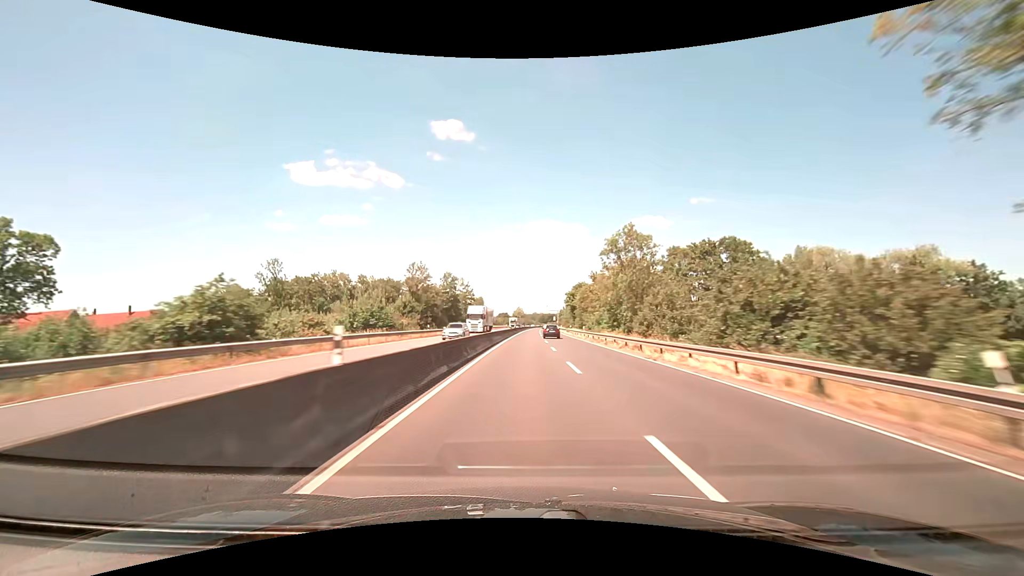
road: trunk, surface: asphalt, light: Day
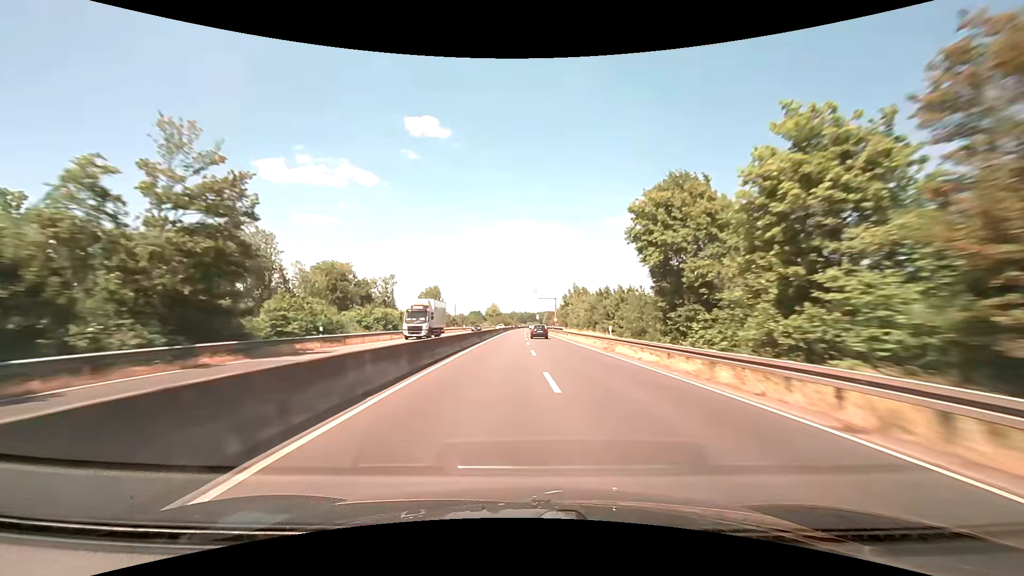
(+1.9, +76.4) m; +3°
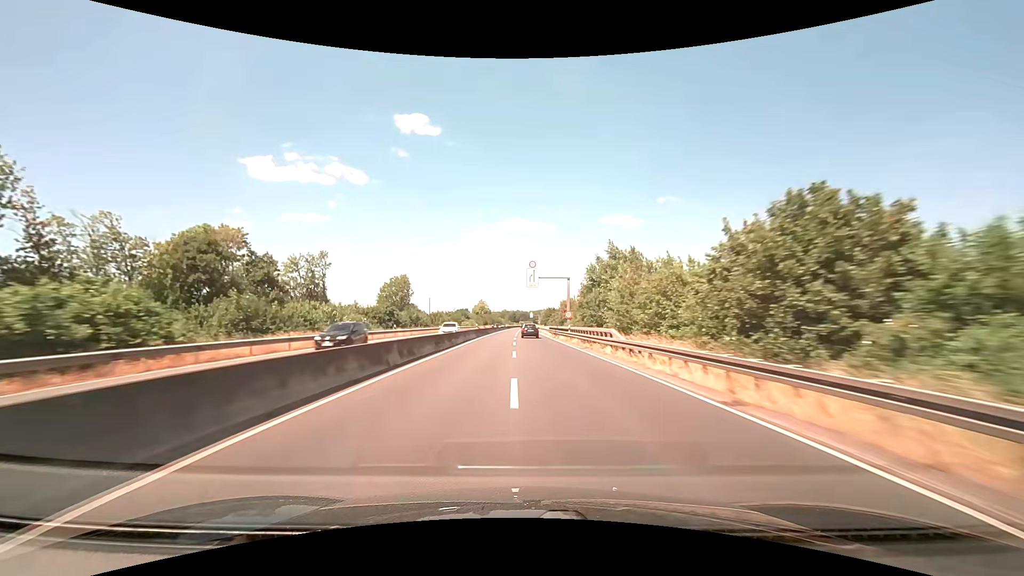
(+0.3, +37.9) m; +1°
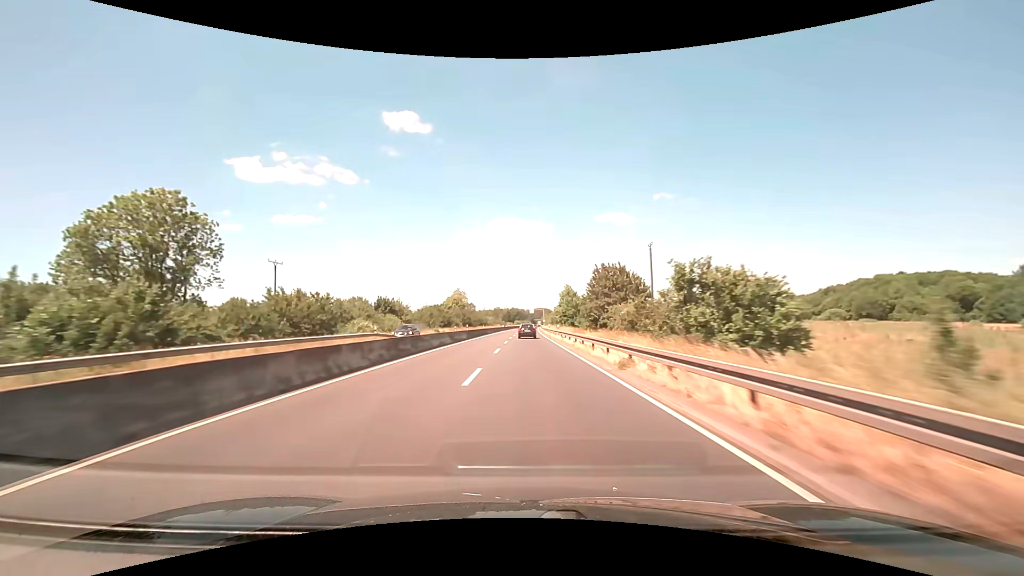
(+0.2, +93.4) m; 0°
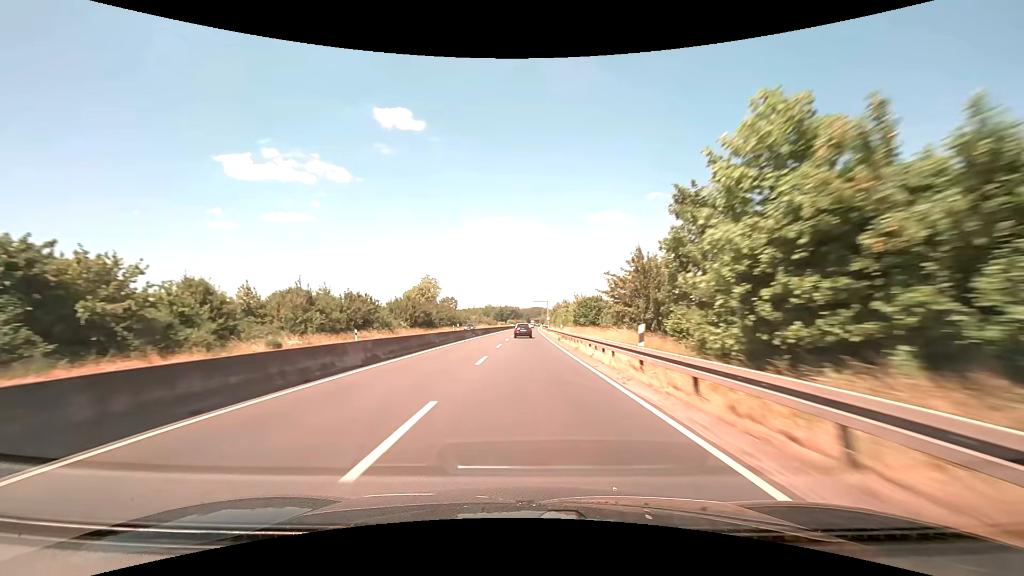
(+0.3, +54.4) m; +1°
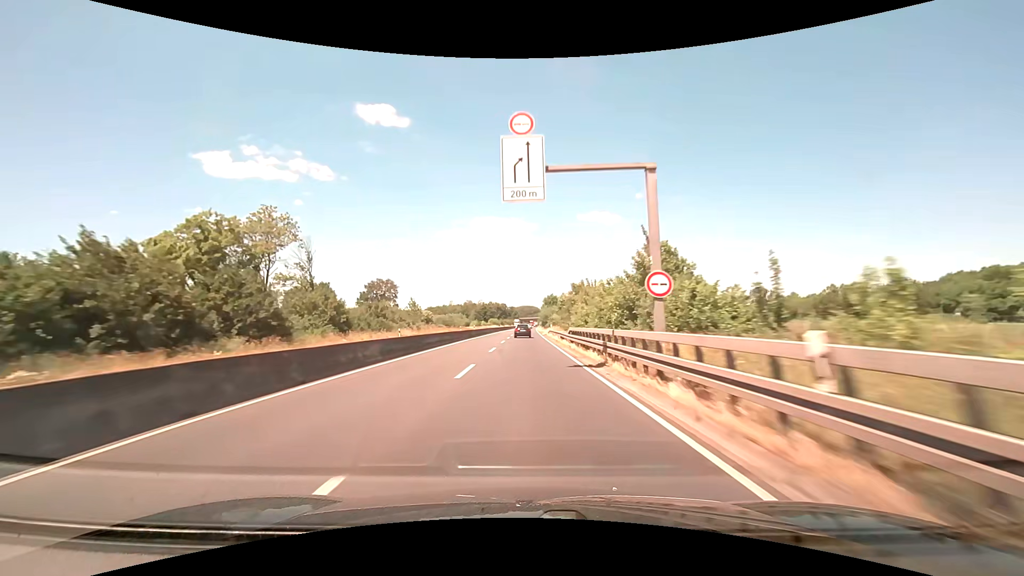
(+0.9, +88.1) m; +1°
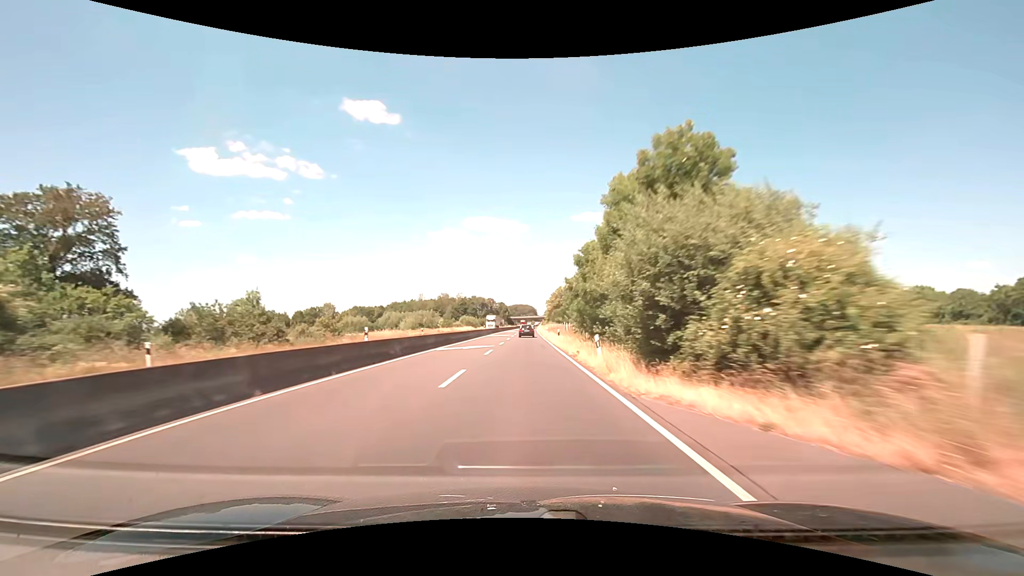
(+0.6, +86.1) m; +1°
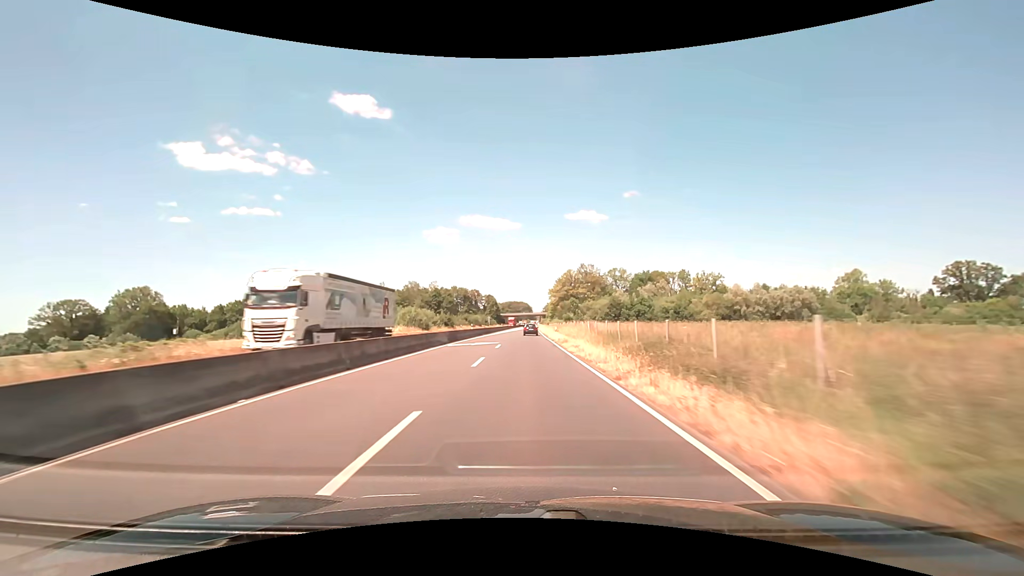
(+0.2, +67.5) m; 0°
(0, +10) (0, +20) (0, +30) (0, +40) (0, +50) (+1, +60) (+1, +70) (+1, +80) (+1, +90) (+1, +100) m
